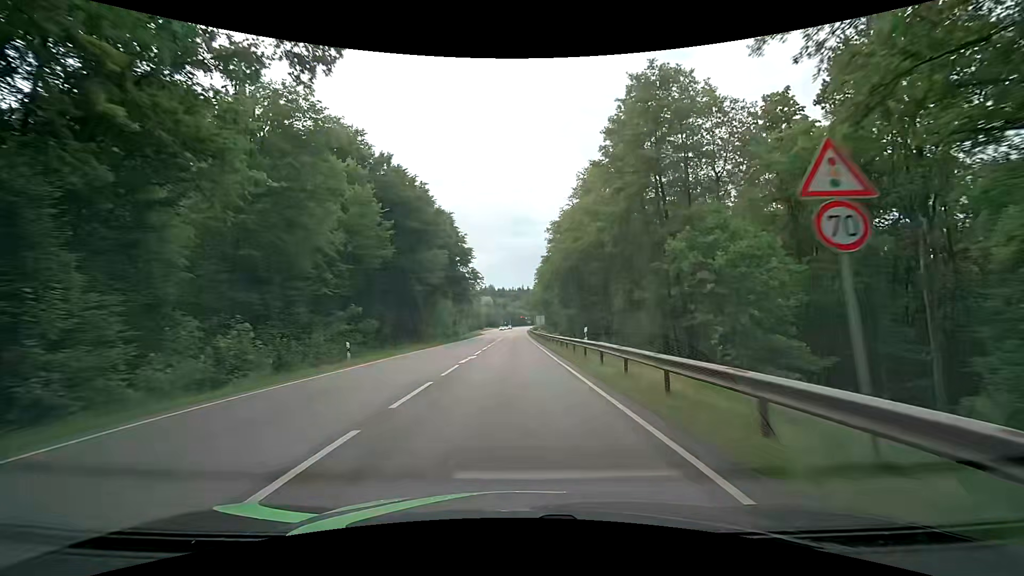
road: secondary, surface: asphalt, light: Day
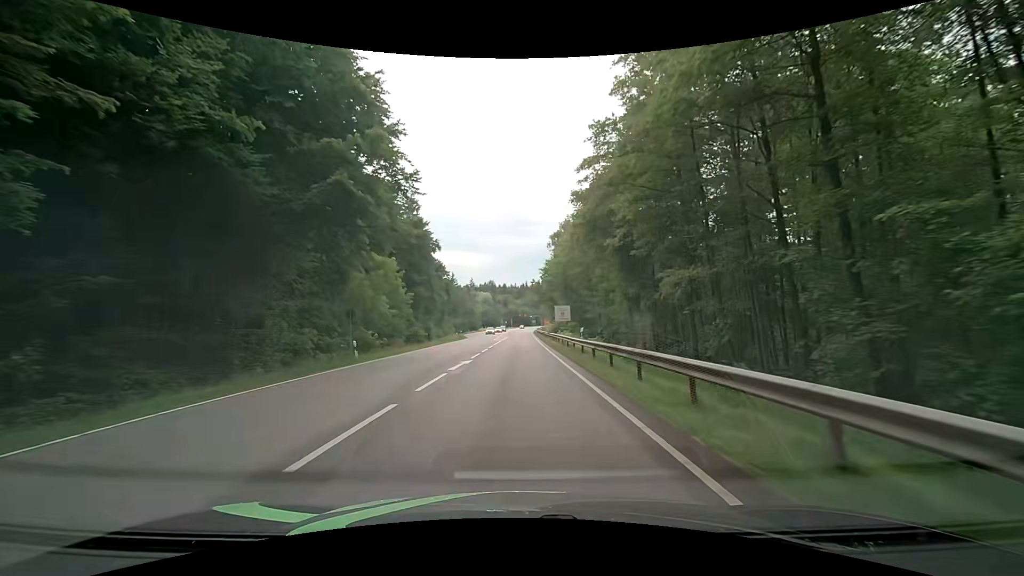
(-0.3, +45.6) m; 0°
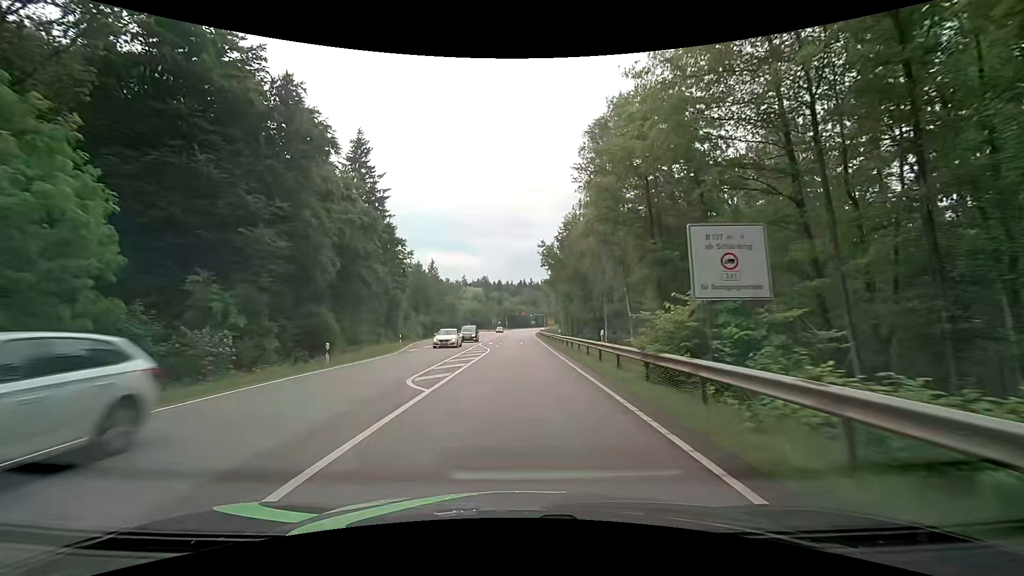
(0.0, +44.1) m; +1°
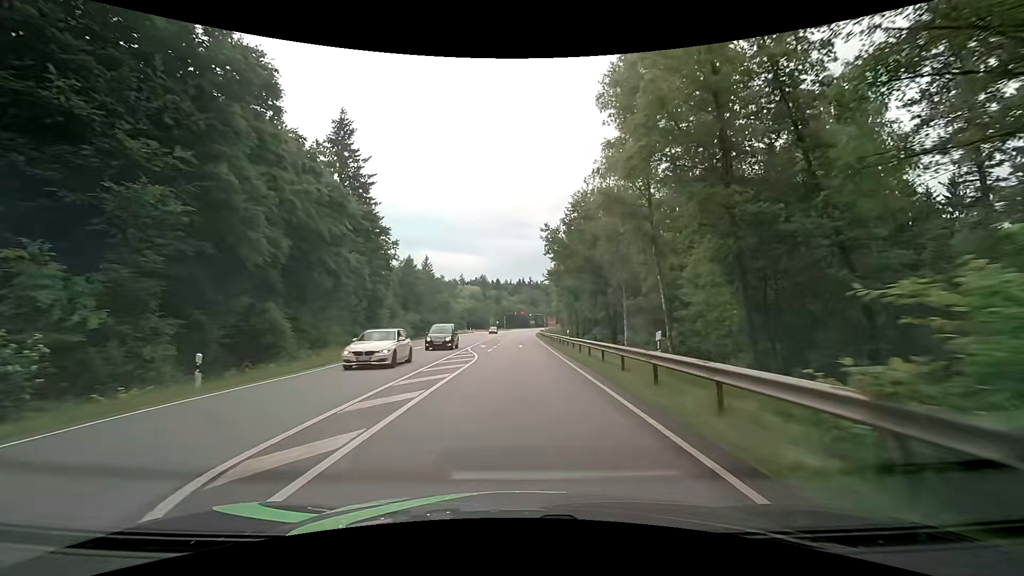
(0.0, +8.7) m; 0°
(0, +10) (0, +20) (0, +30) (0, +40) (0, +50) (0, +60) (+1, +70) (+1, +80) (+1, +90) (+1, +100) m
